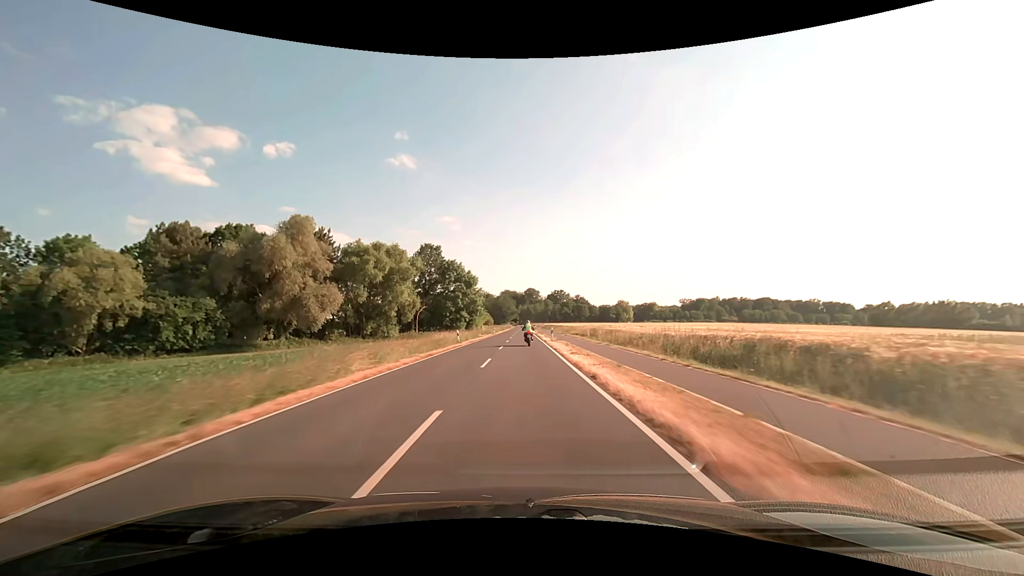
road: tertiary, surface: asphalt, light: Day
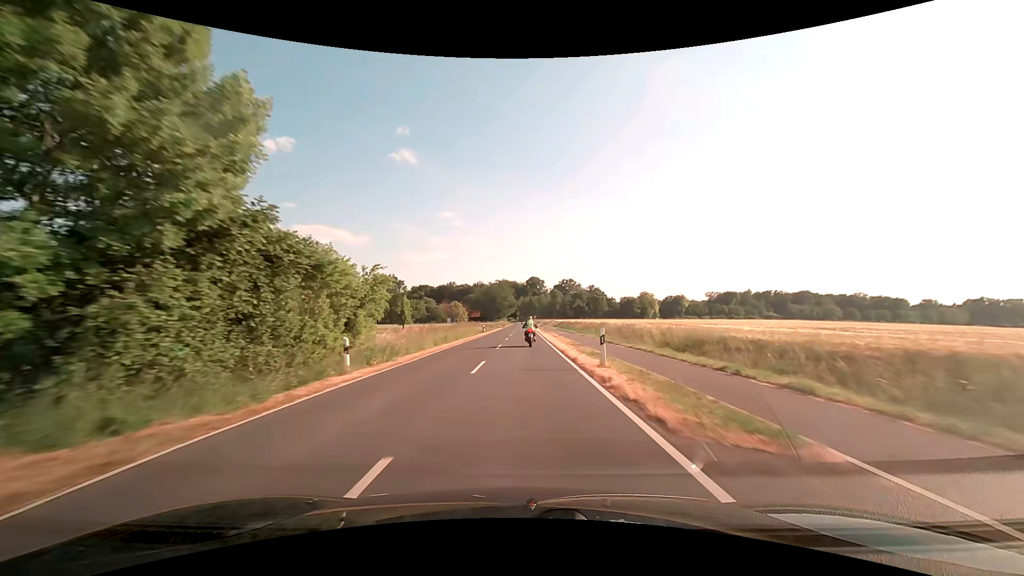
(-0.1, +74.0) m; 0°
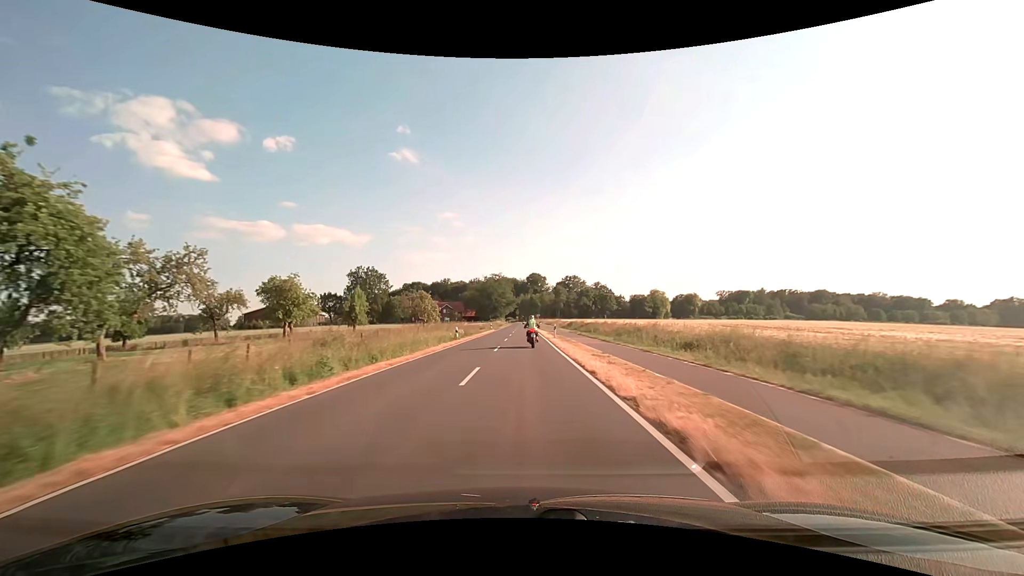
(0.0, +26.3) m; 0°
(0, +10) (0, +20) (0, +30) (0, +40) (0, +50) (0, +60) (0, +70) (0, +80) (0, +90) (0, +100) m
